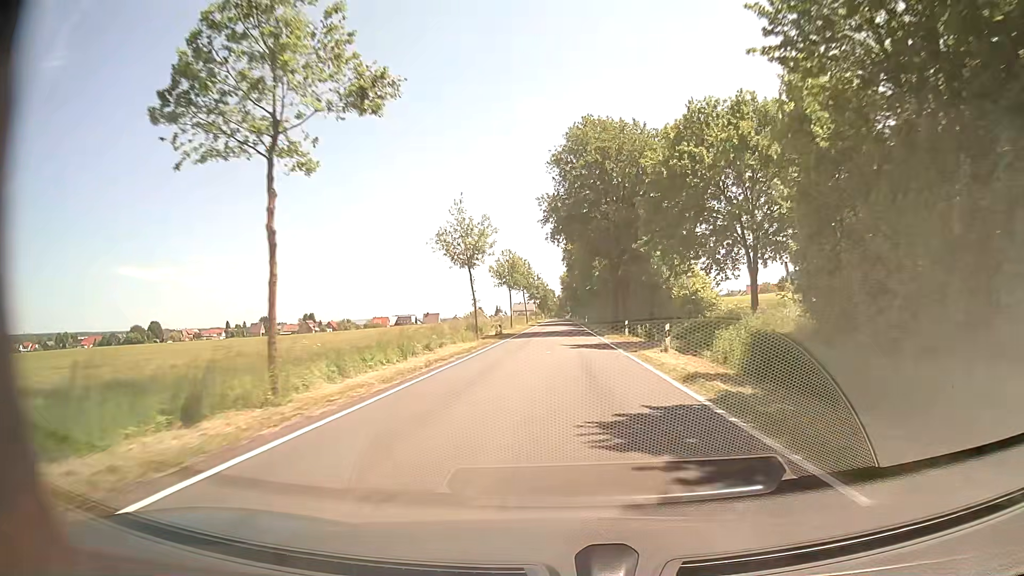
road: tertiary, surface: asphalt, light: Day
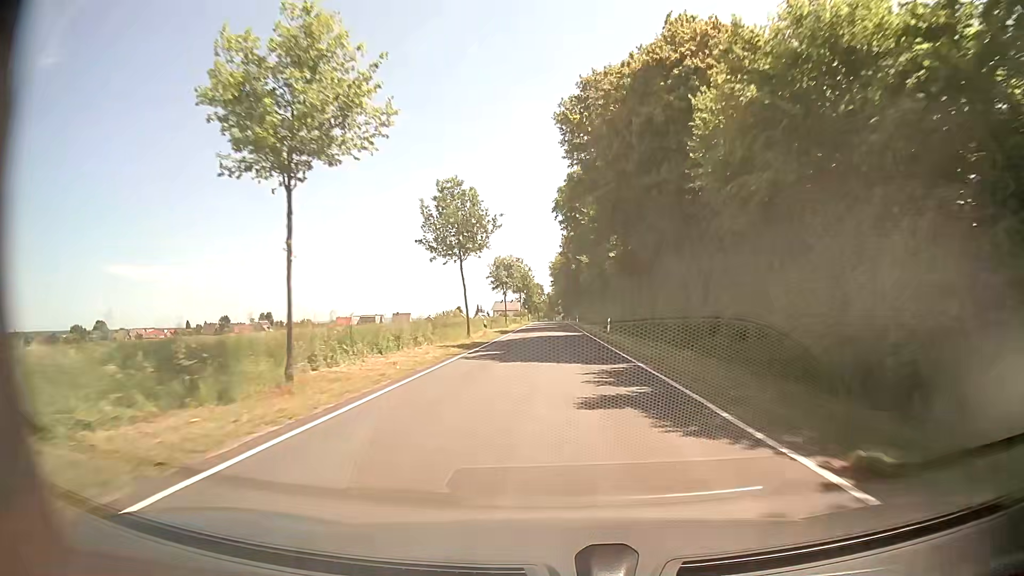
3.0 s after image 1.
(+0.5, +56.8) m; +1°
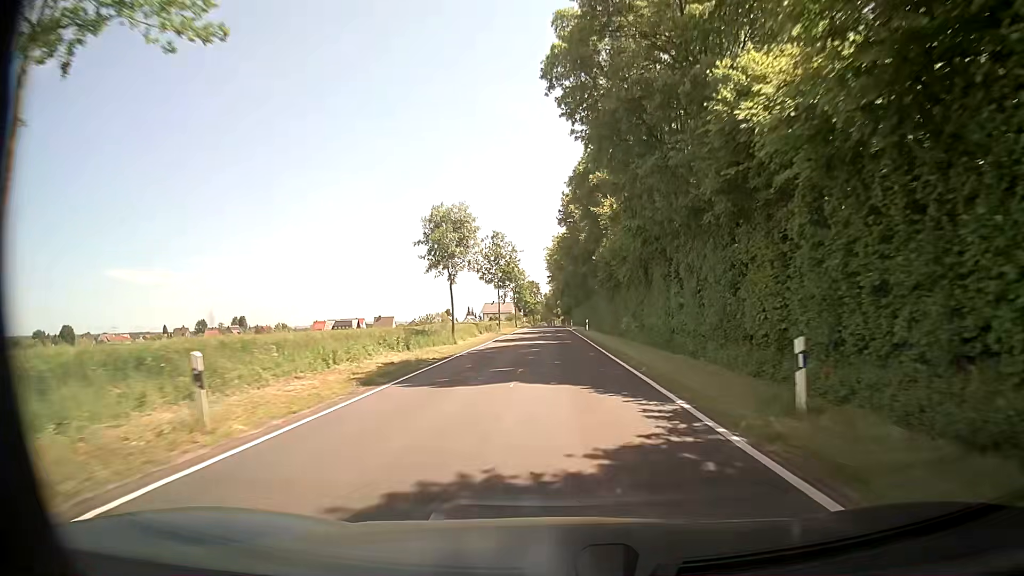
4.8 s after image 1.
(+0.1, +35.5) m; 0°
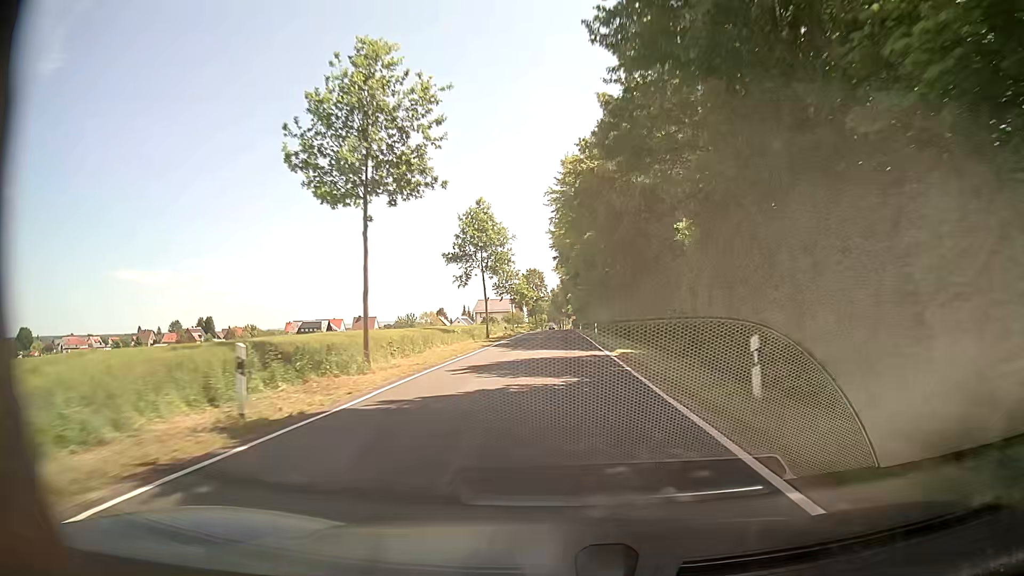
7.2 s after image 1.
(-0.1, +48.6) m; -1°
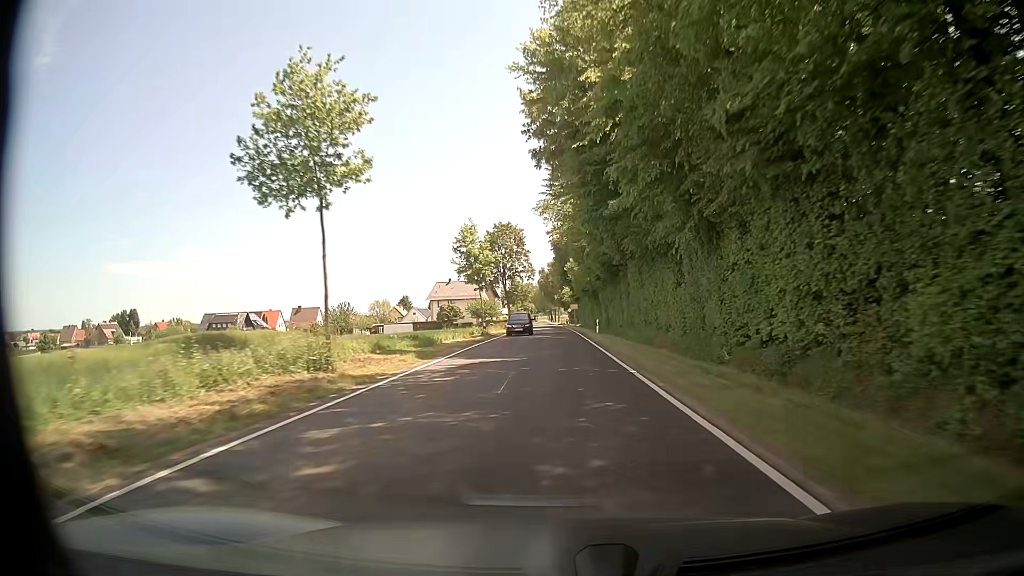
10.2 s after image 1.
(+0.2, +61.3) m; 0°
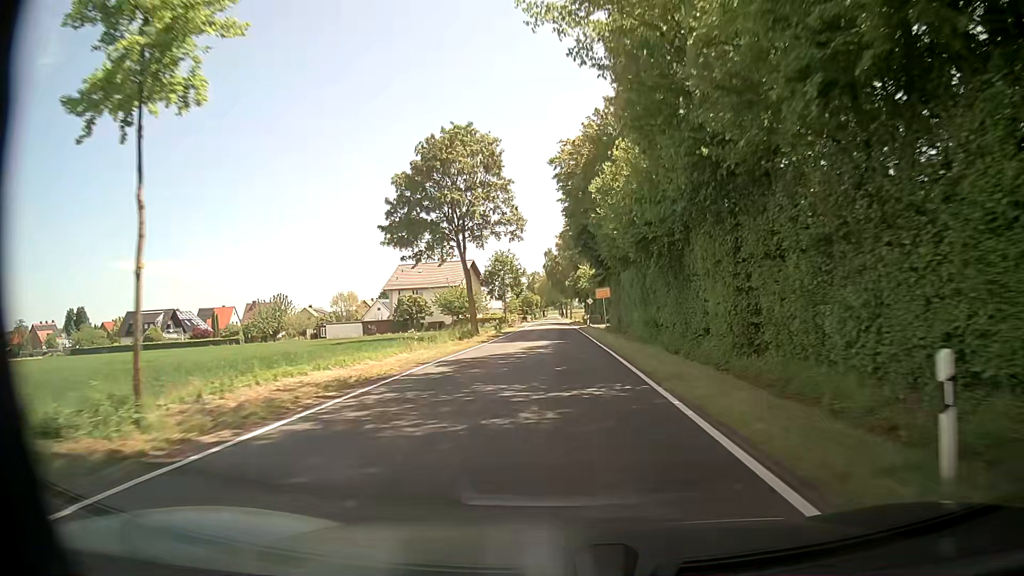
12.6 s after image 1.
(+0.2, +43.2) m; -1°
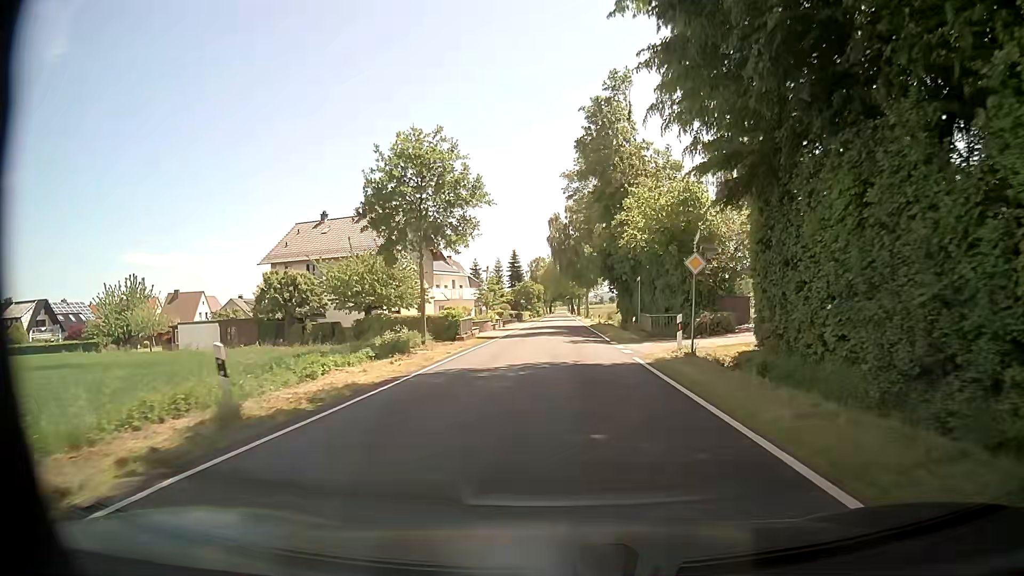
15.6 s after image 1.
(-0.1, +45.9) m; -1°
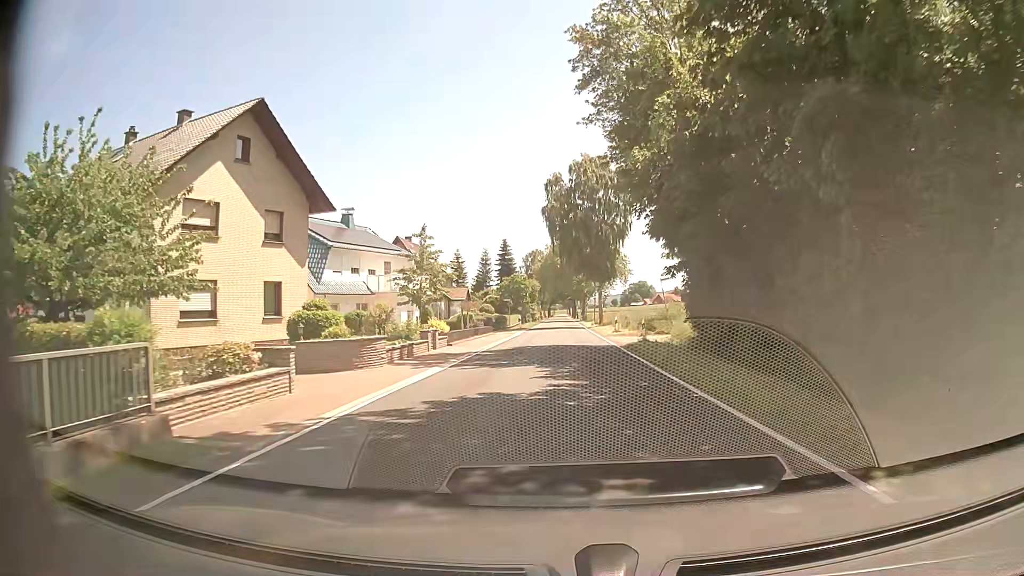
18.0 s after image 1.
(0.0, +30.6) m; 0°
(0, +10) (0, +20) (0, +30) (0, +40) (0, +50) (0, +60) (0, +70) (0, +80) (0, +90) (0, +100) m
